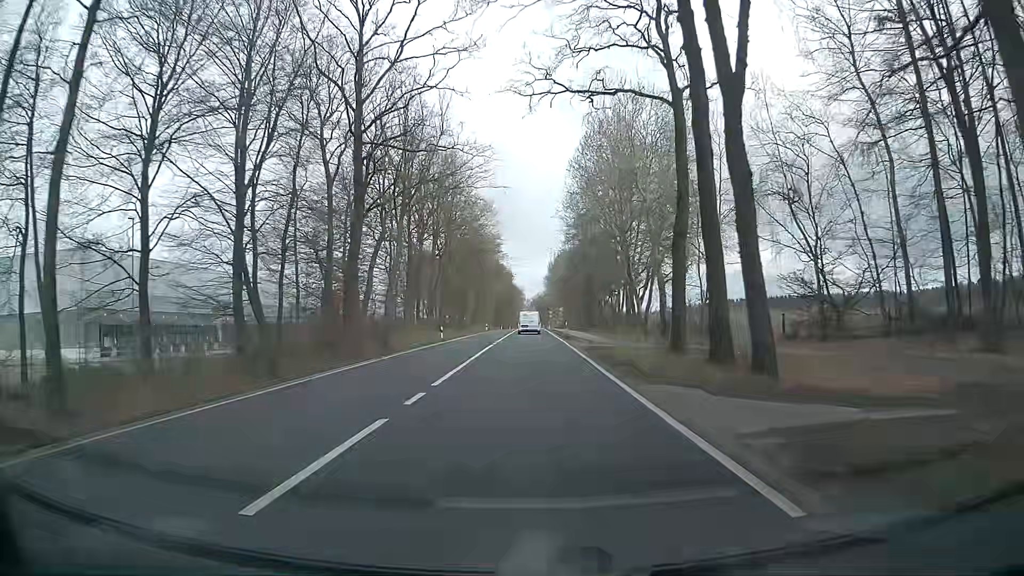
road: primary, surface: asphalt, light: Day
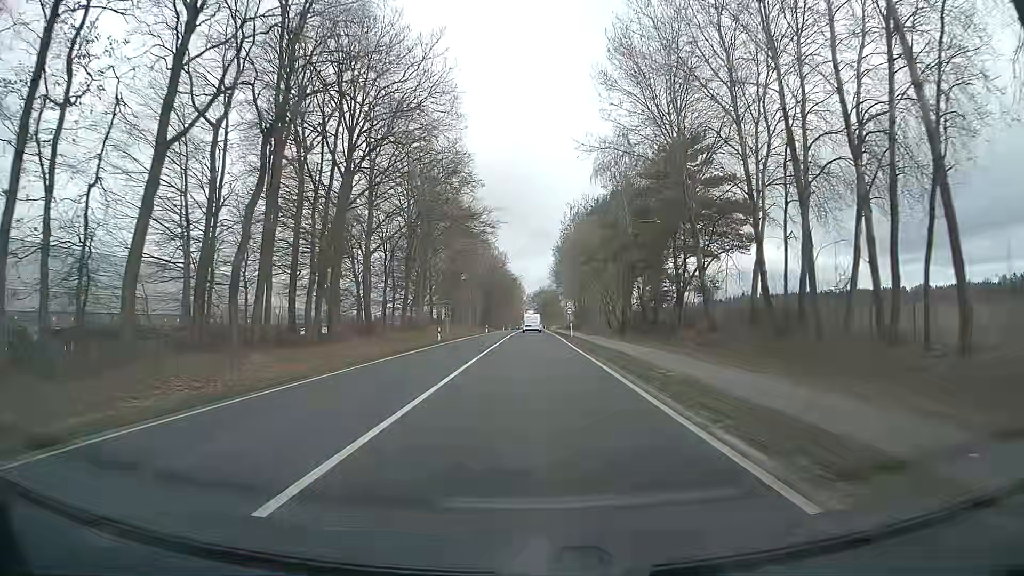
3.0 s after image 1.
(0.0, +54.1) m; 0°
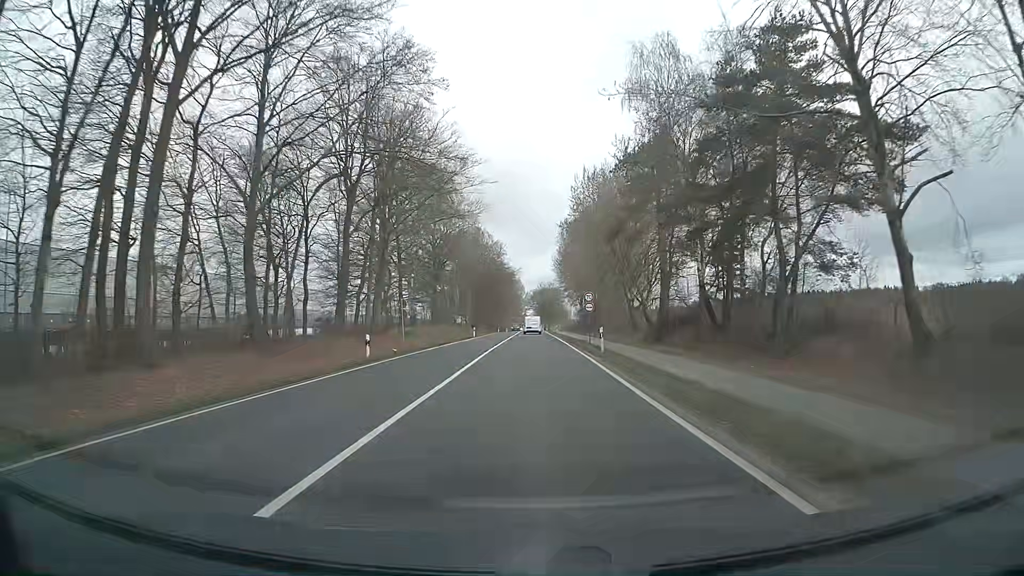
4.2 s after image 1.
(-0.2, +21.6) m; 0°
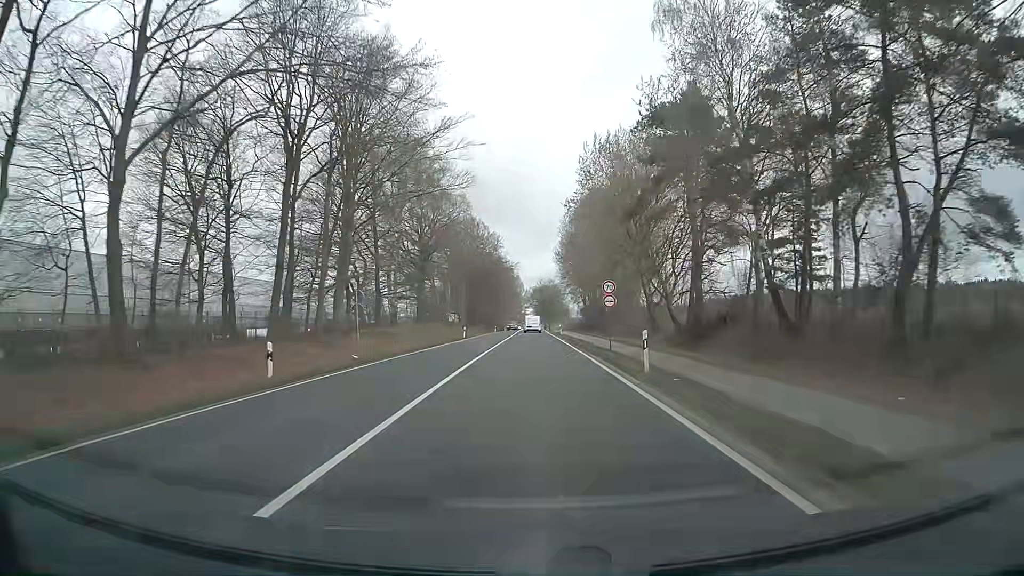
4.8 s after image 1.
(-0.1, +10.8) m; 0°
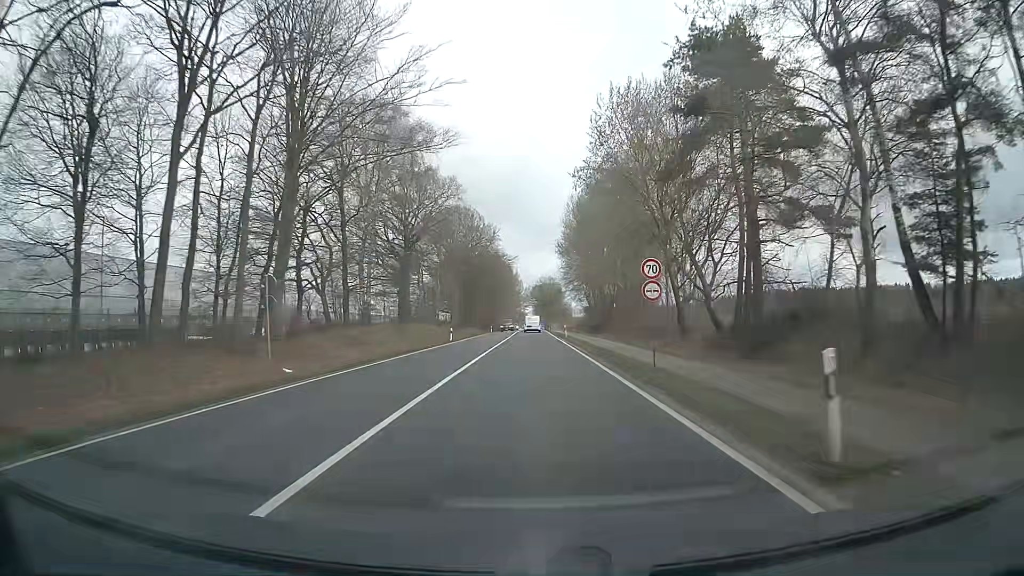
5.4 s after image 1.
(0.0, +10.8) m; 0°
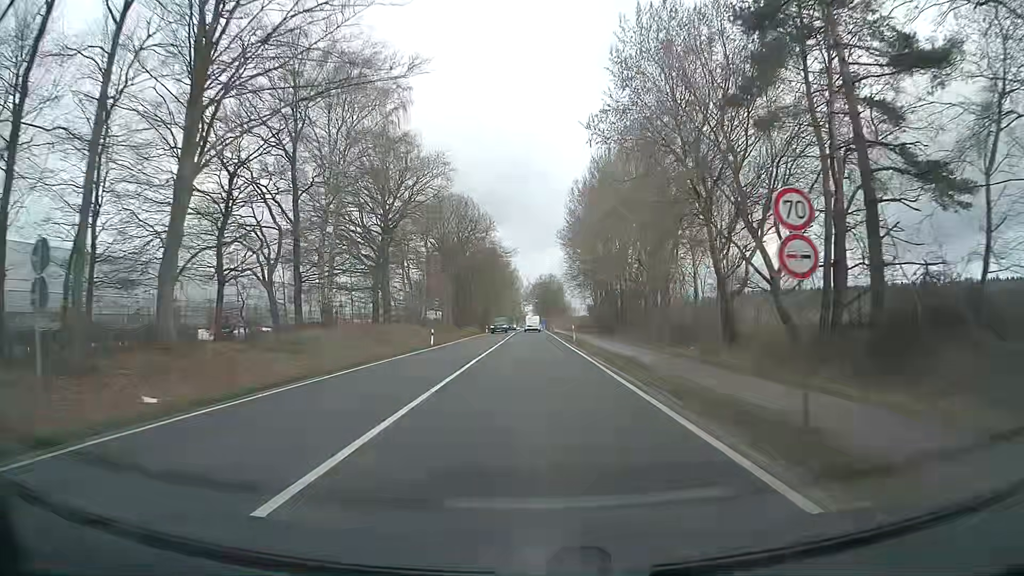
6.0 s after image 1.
(0.0, +10.8) m; 0°
